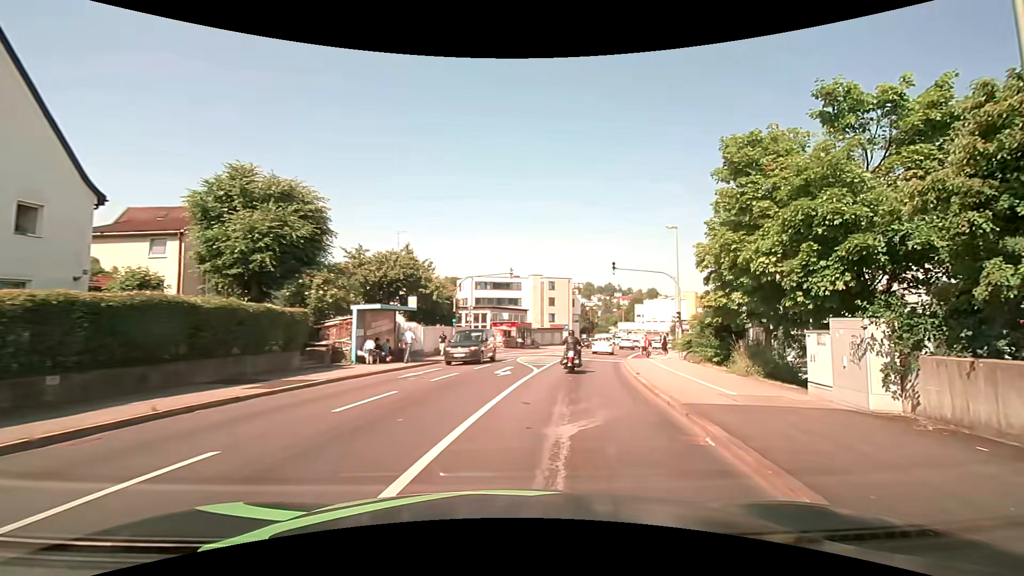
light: Day
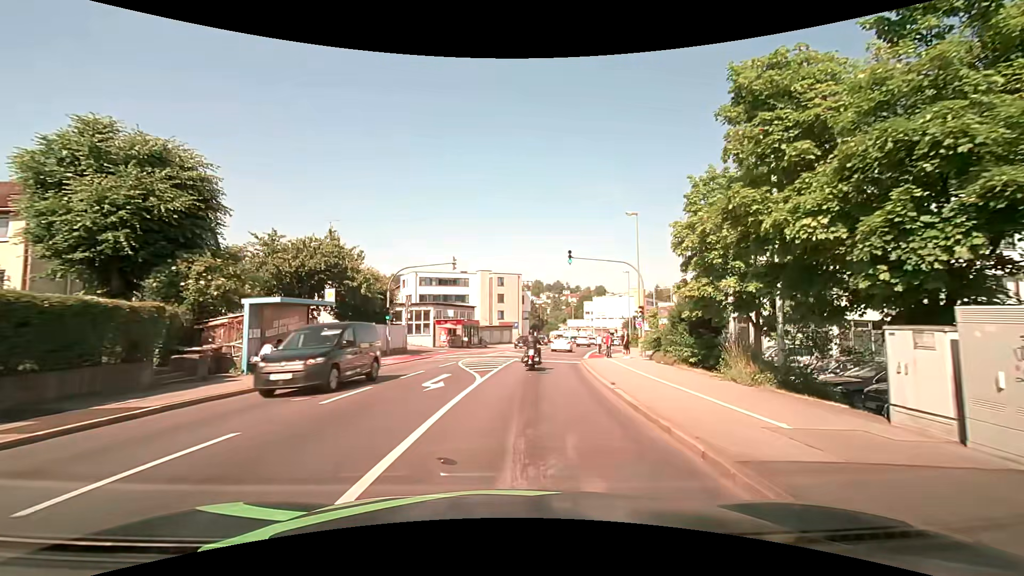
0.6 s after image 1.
(+0.3, +4.6) m; +7°
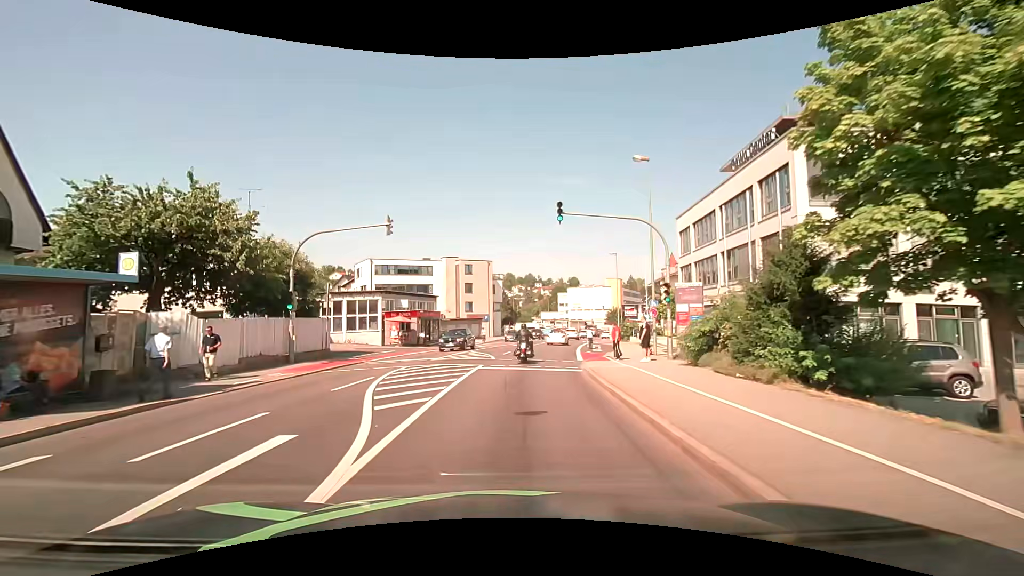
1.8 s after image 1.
(+0.3, +10.4) m; +2°
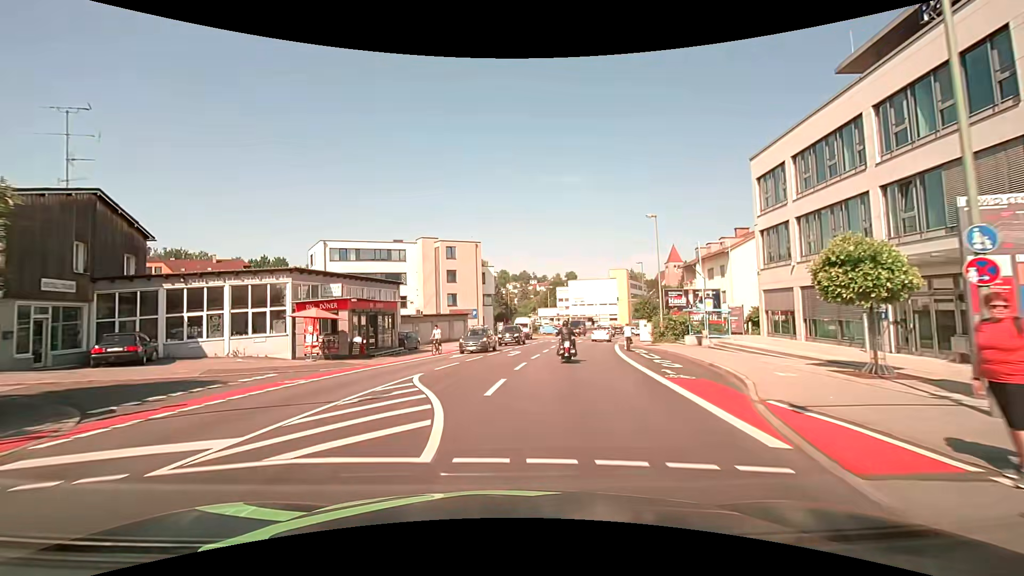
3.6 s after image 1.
(+0.2, +17.8) m; +1°
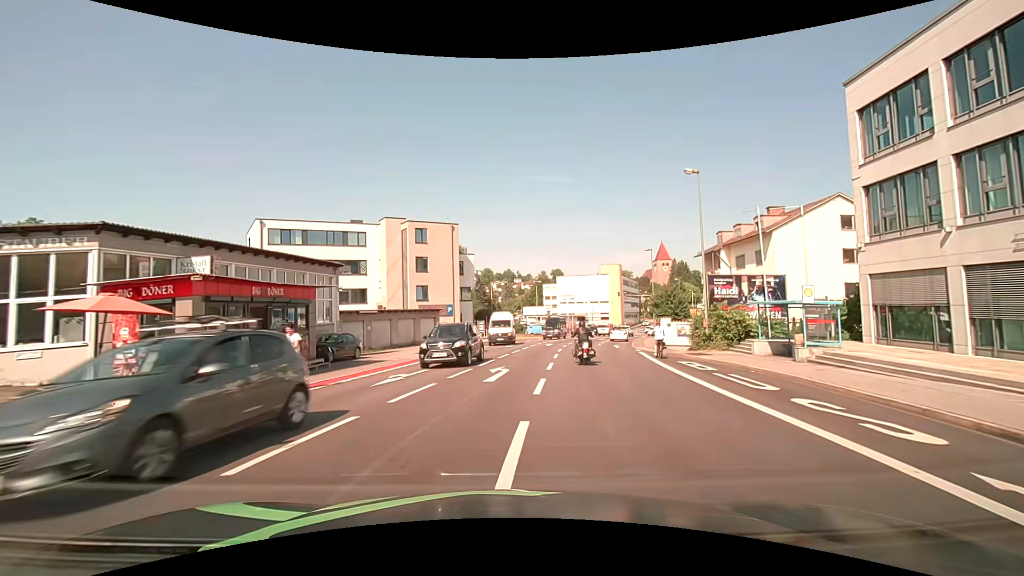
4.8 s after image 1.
(+0.1, +11.7) m; +1°
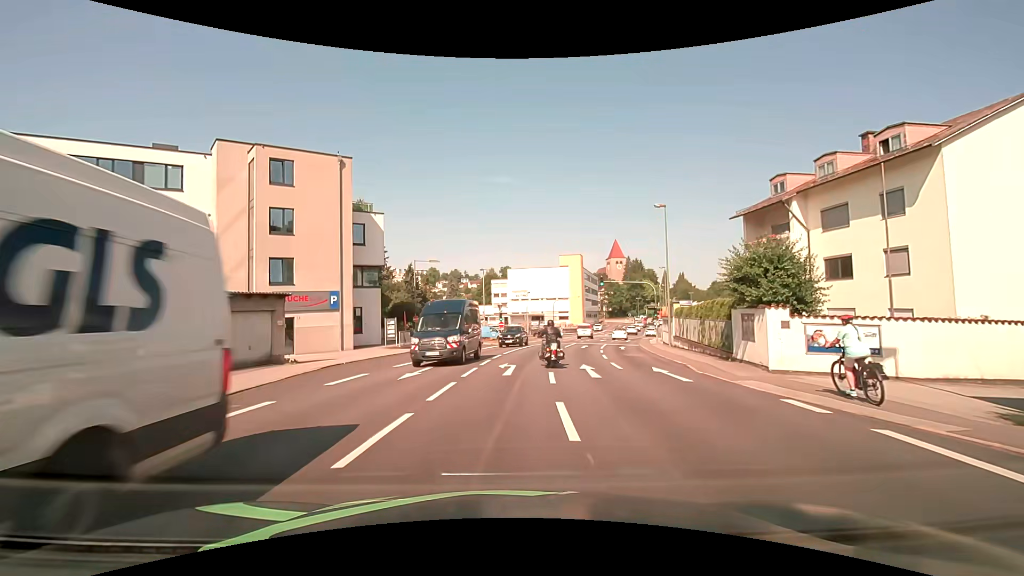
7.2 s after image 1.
(+1.3, +22.1) m; +6°
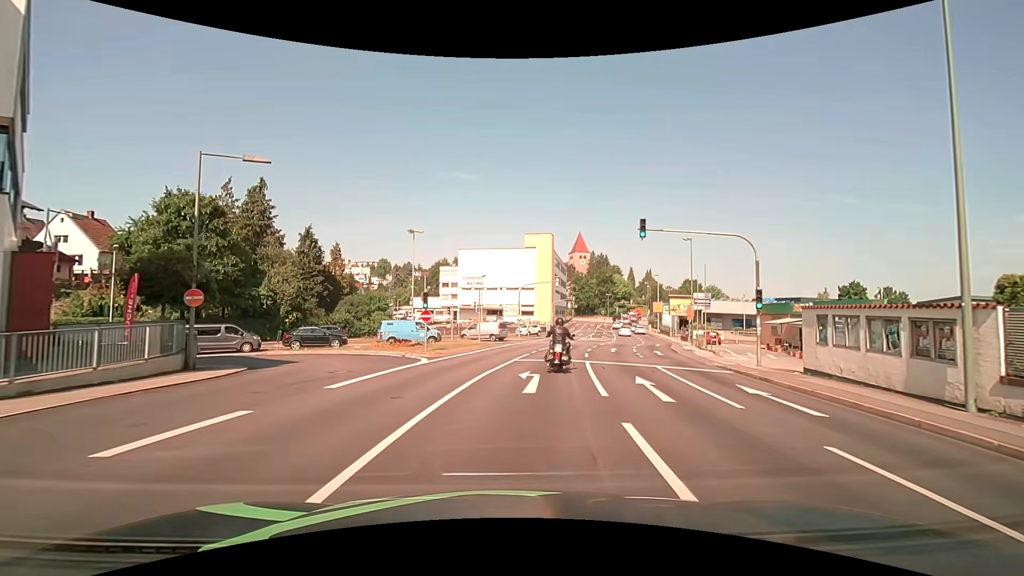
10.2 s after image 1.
(+1.2, +25.9) m; +5°
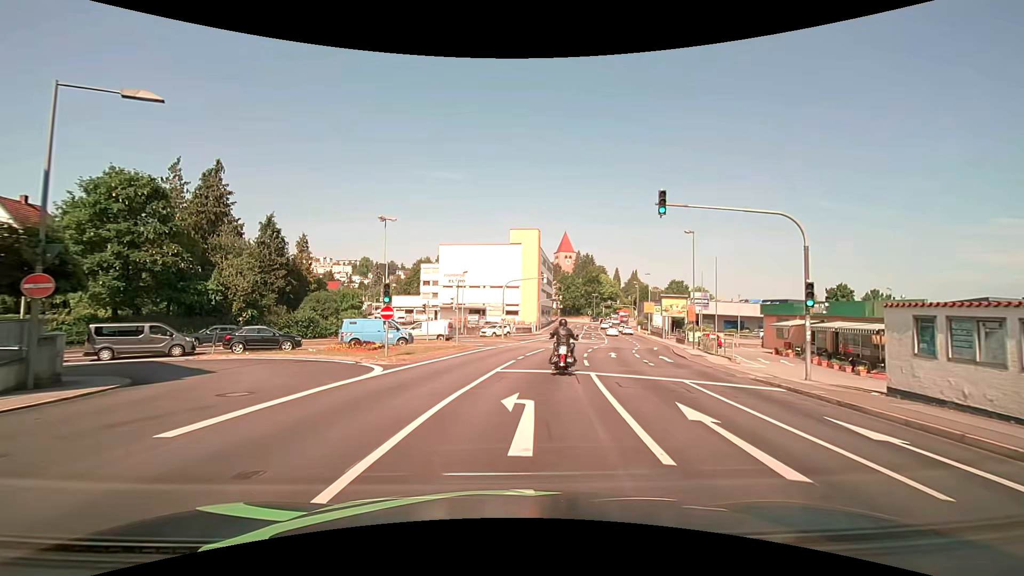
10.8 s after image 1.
(+0.1, +4.9) m; +2°
(0, +10) (+1, +20) (+3, +30) (+5, +40) (-1, +47) (-11, +48) (-19, +43) (-26, +36) (-33, +29) (-40, +21) m
